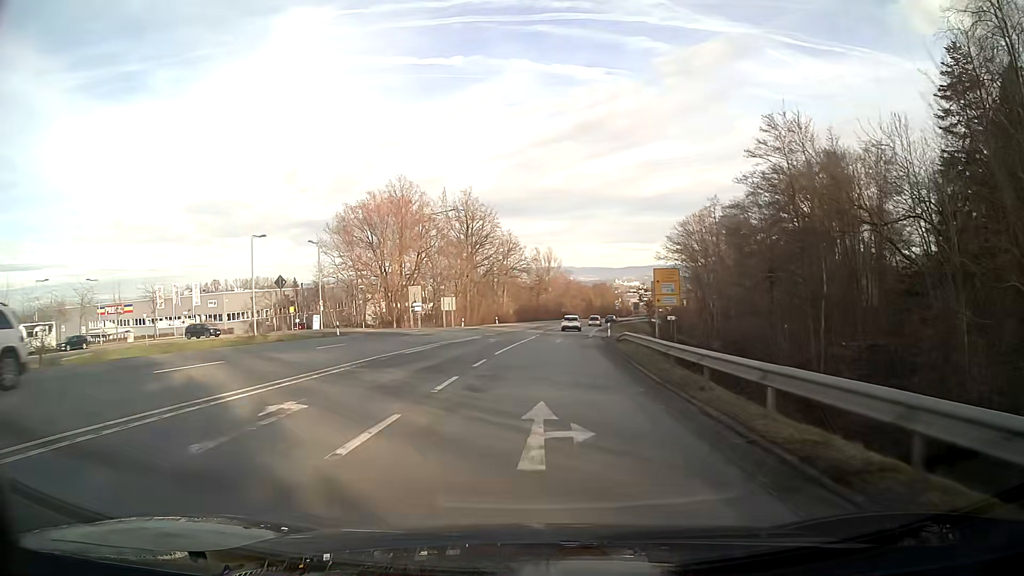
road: secondary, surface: asphalt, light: Day
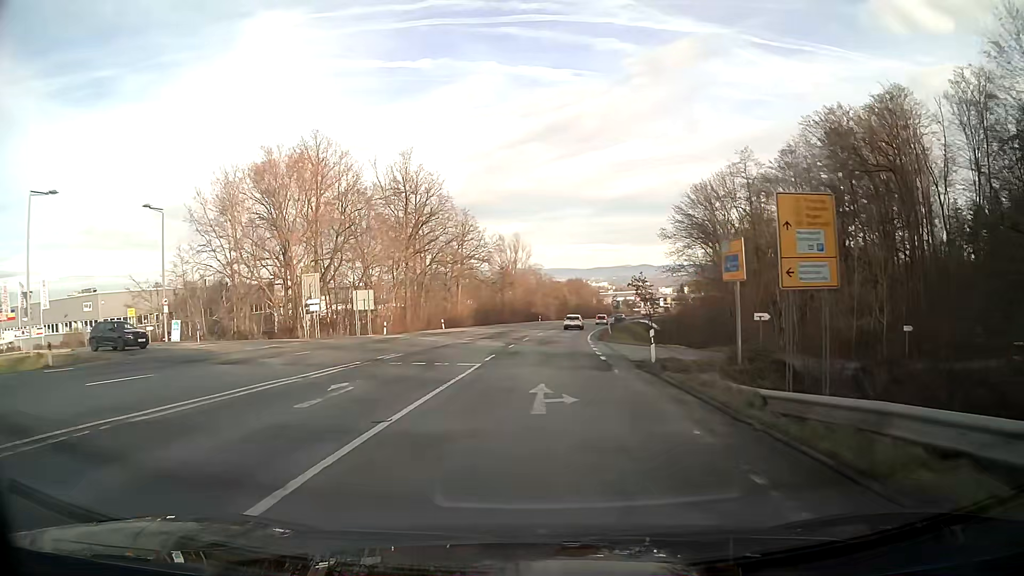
(+0.7, +27.4) m; +3°
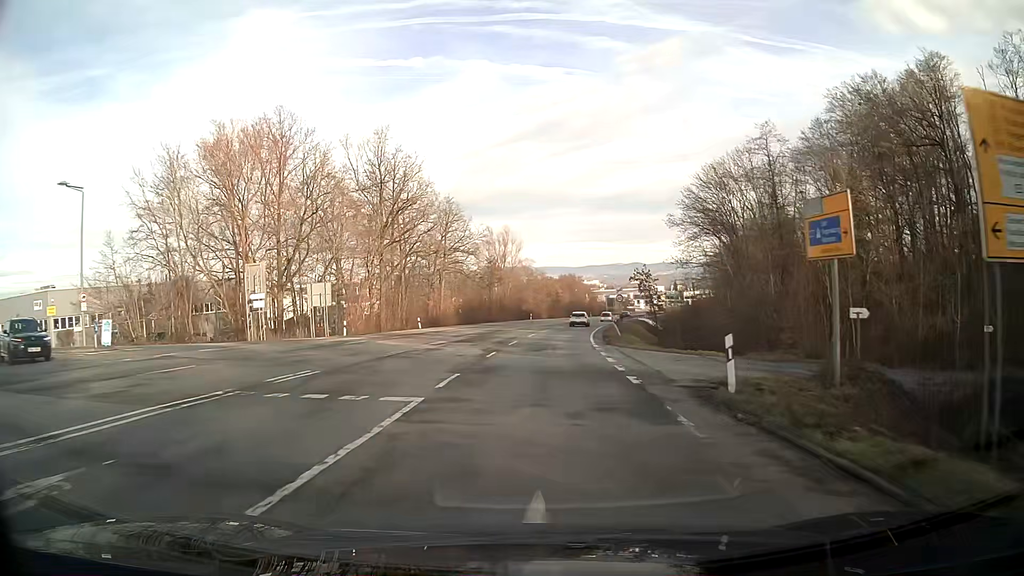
(+0.1, +9.1) m; +1°
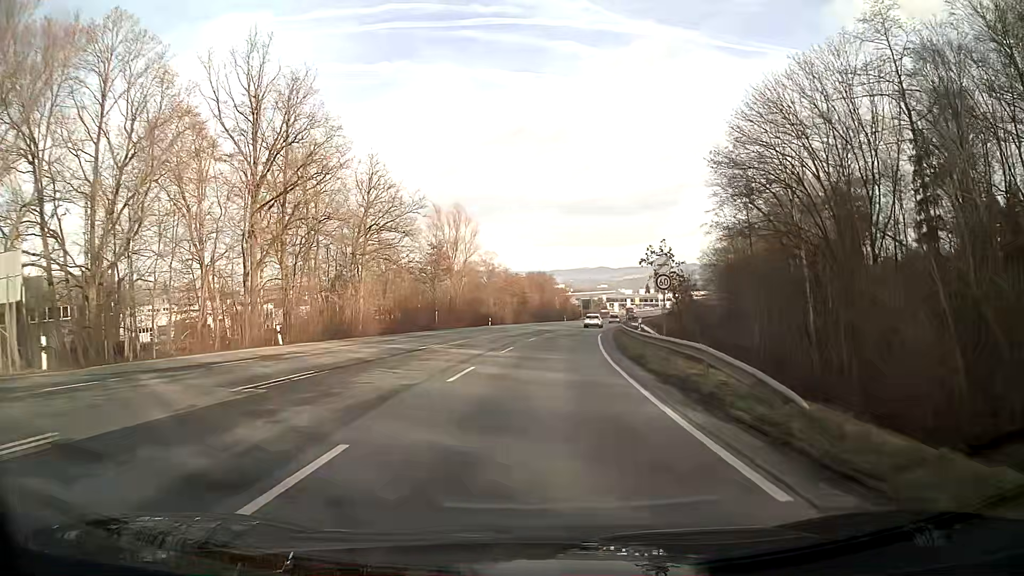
(+0.7, +27.3) m; +3°
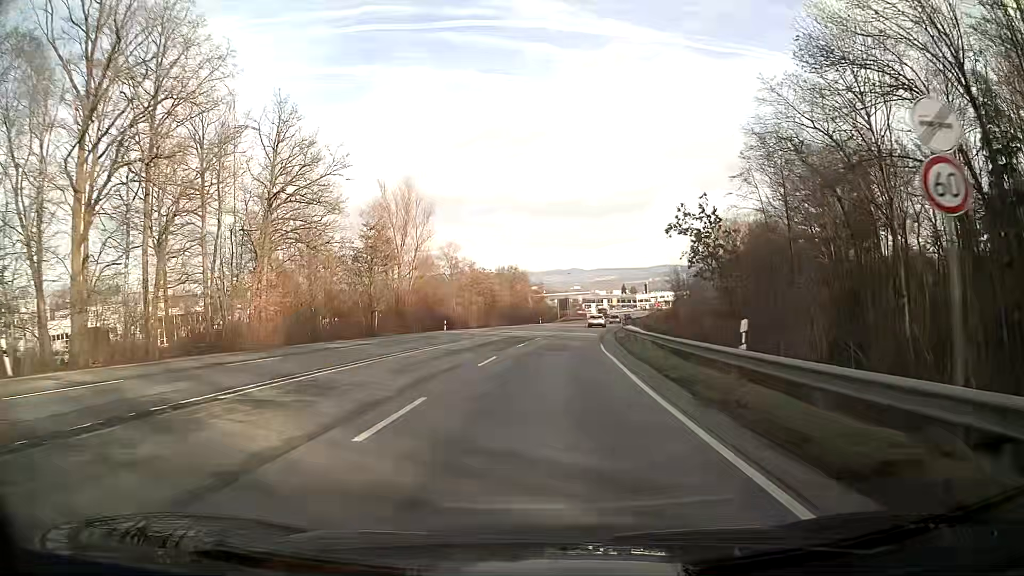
(+0.4, +18.2) m; +2°
